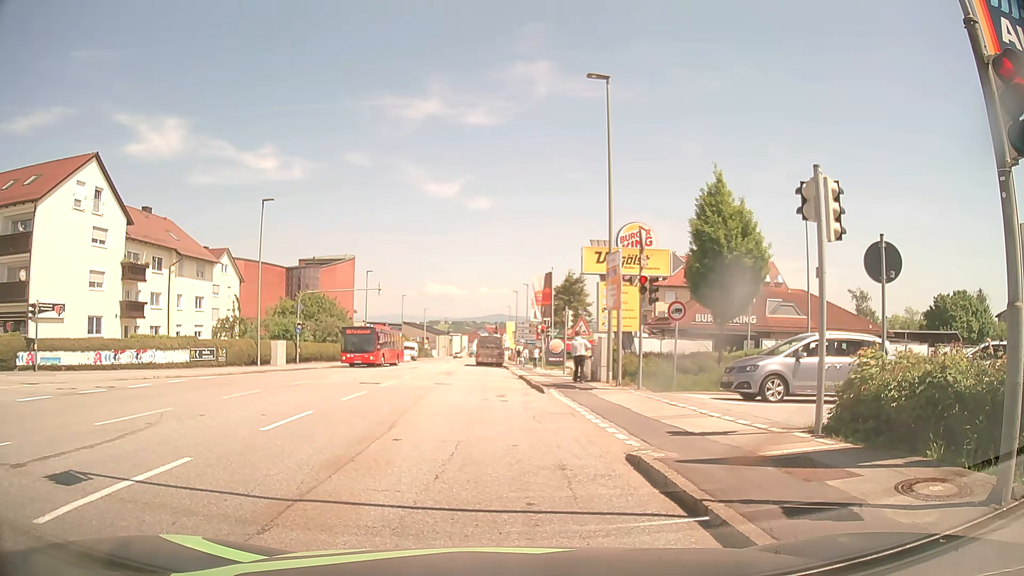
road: tertiary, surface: asphalt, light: Day
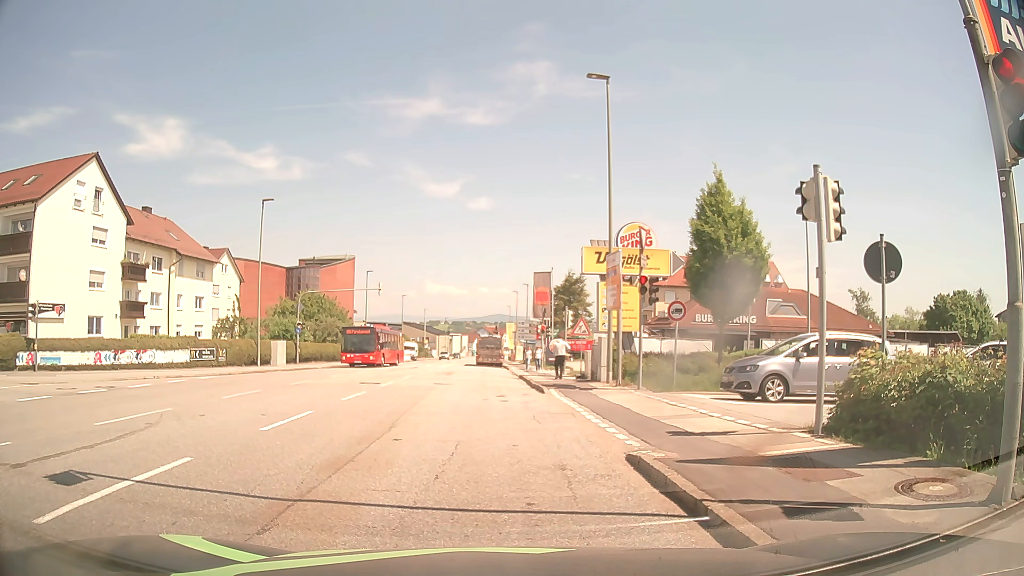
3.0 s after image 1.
(0.0, 0.0) m; 0°
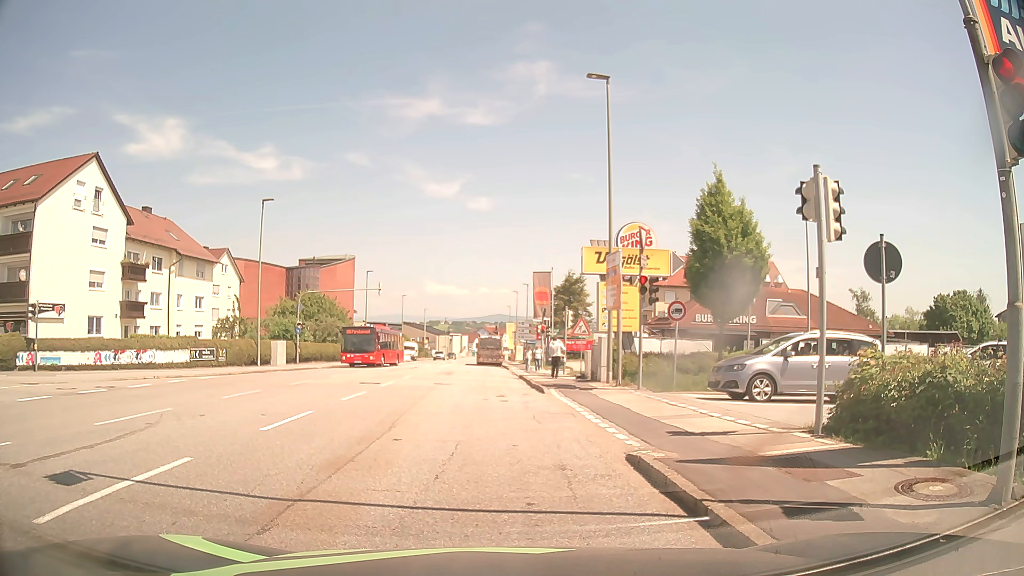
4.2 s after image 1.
(0.0, 0.0) m; 0°
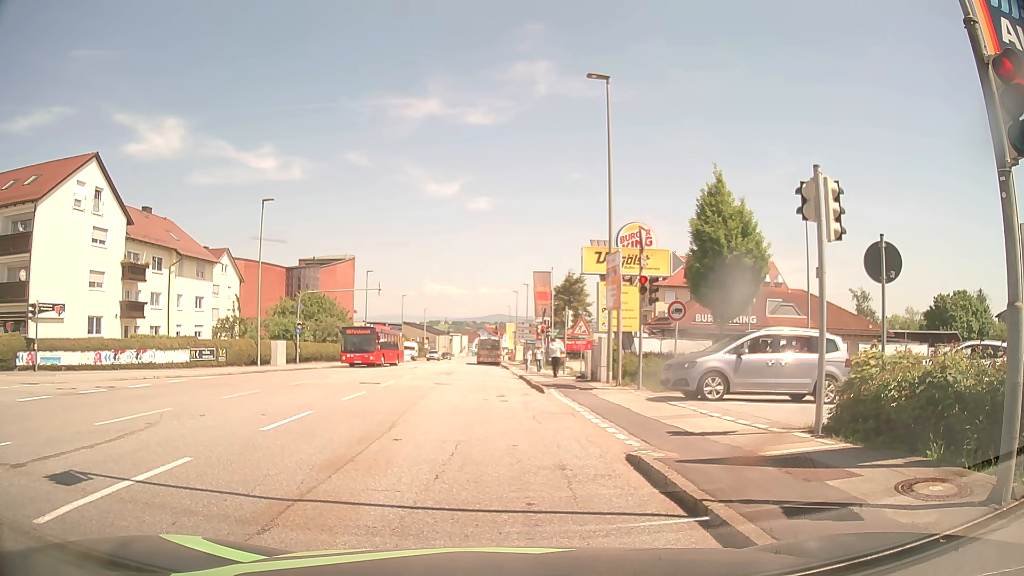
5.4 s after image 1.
(0.0, 0.0) m; 0°
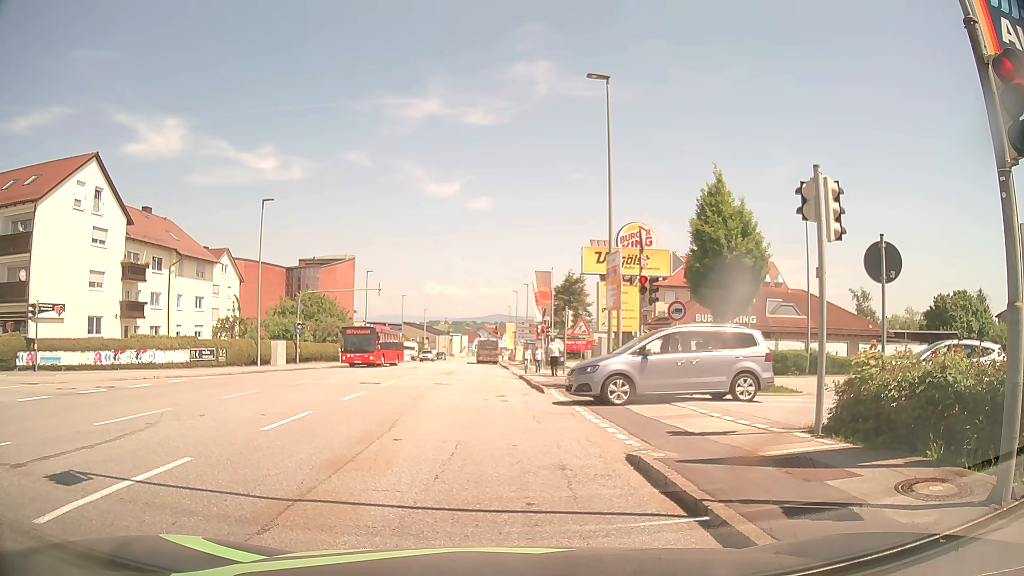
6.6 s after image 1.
(0.0, 0.0) m; 0°
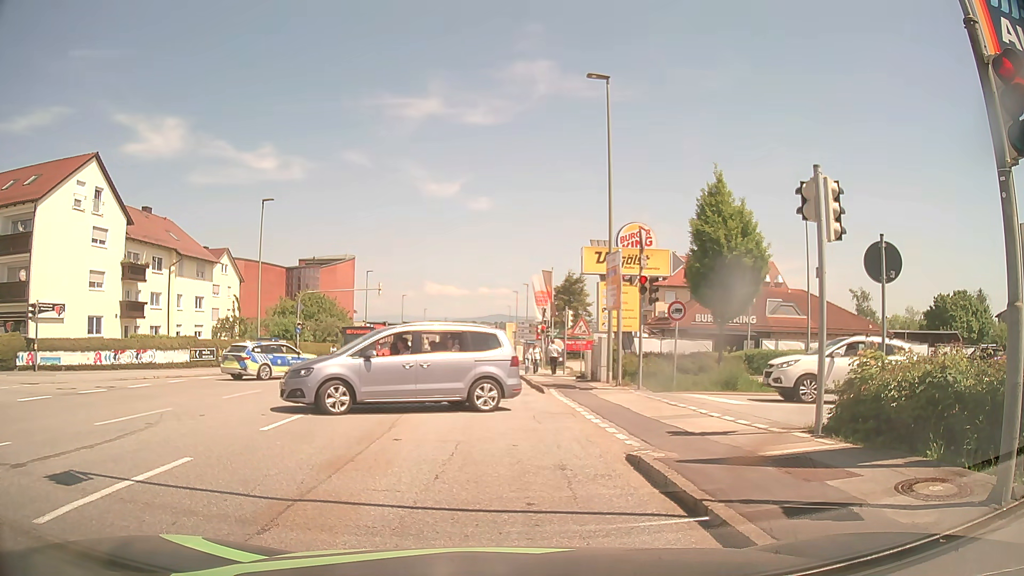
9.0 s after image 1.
(0.0, 0.0) m; 0°
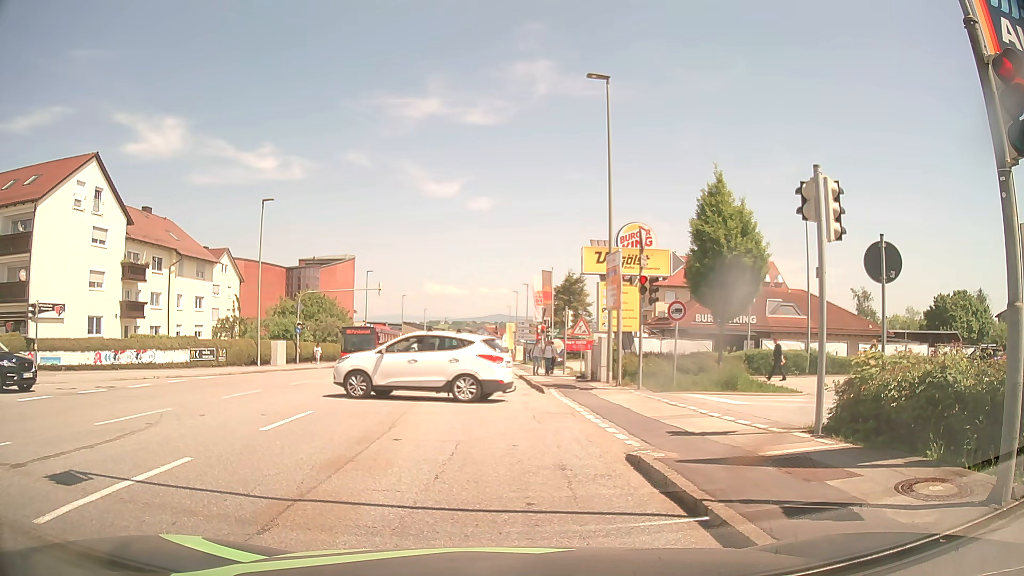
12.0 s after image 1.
(0.0, 0.0) m; 0°
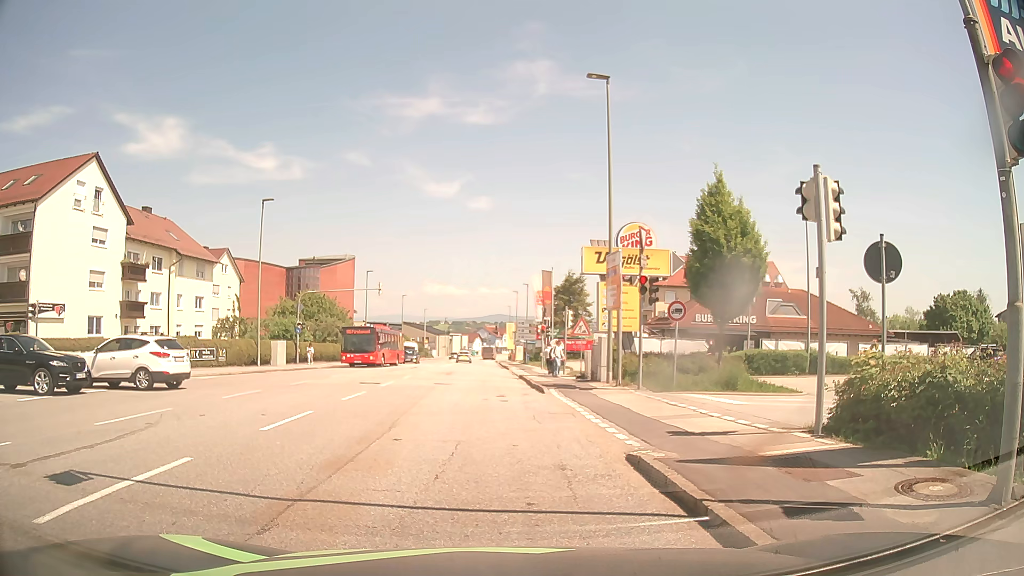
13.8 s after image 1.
(0.0, 0.0) m; 0°
(0, +10) (-1, +20) (-1, +30) (-2, +40) (-2, +50) (-3, +60) (-3, +70) (-4, +80) (-4, +90) (-5, +100) m
